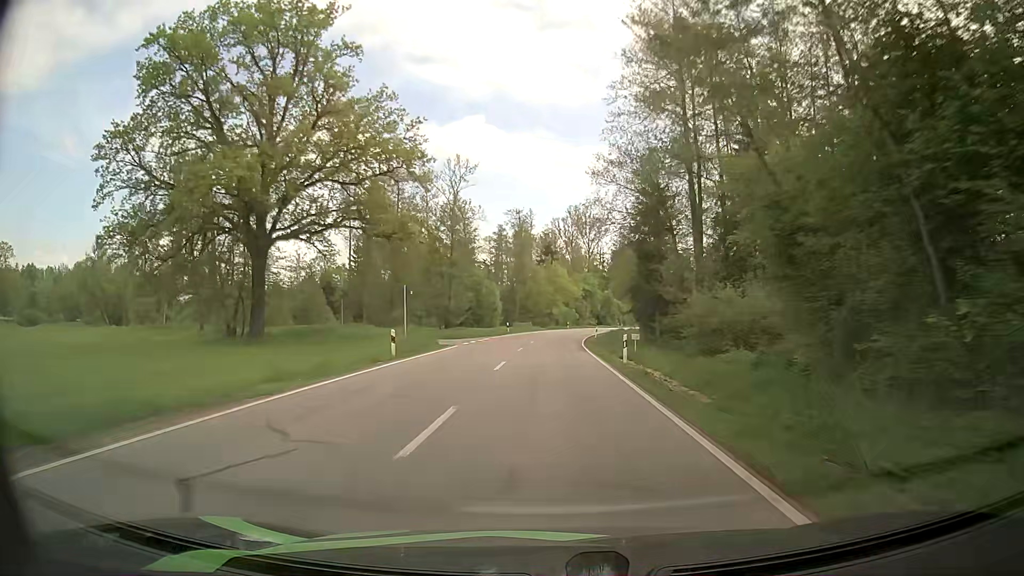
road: secondary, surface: asphalt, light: Day
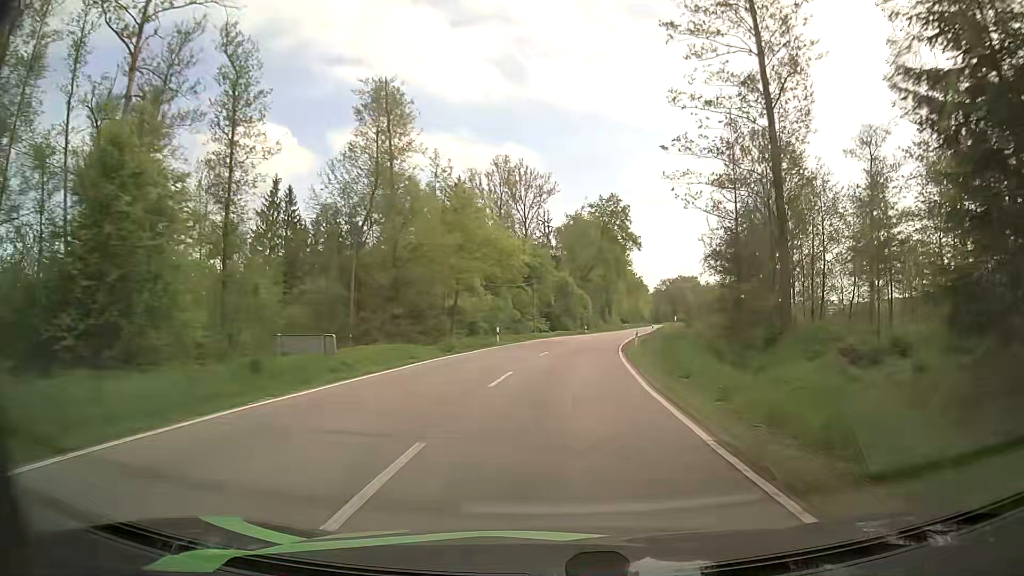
(+1.2, +60.0) m; +6°
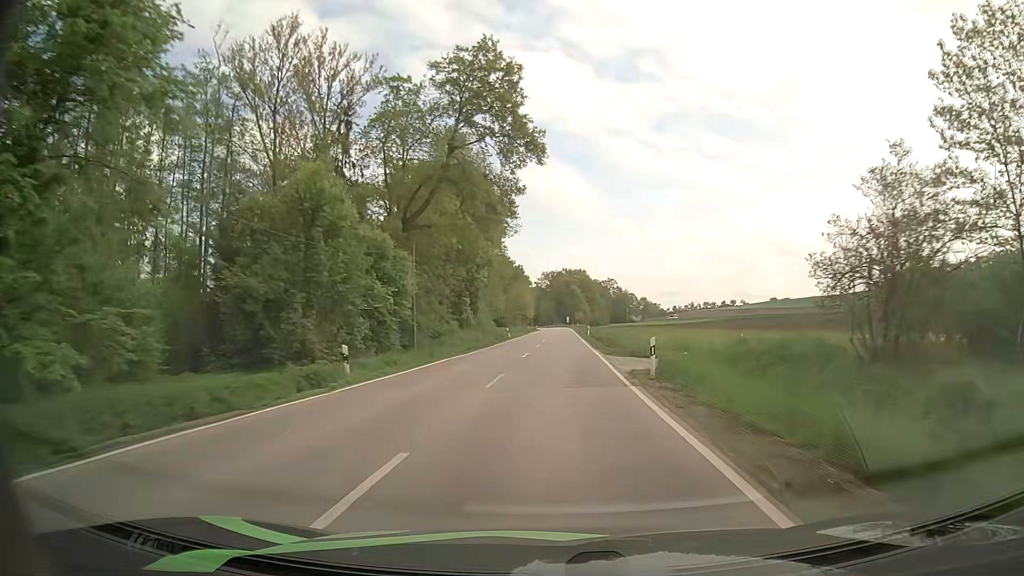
(+5.7, +61.0) m; +10°
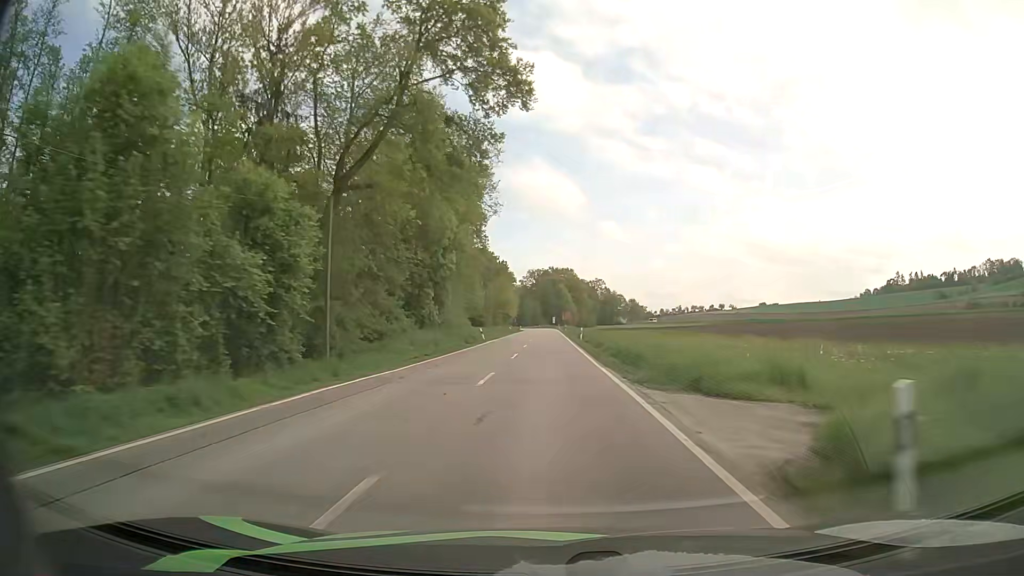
(+0.1, +12.6) m; +1°
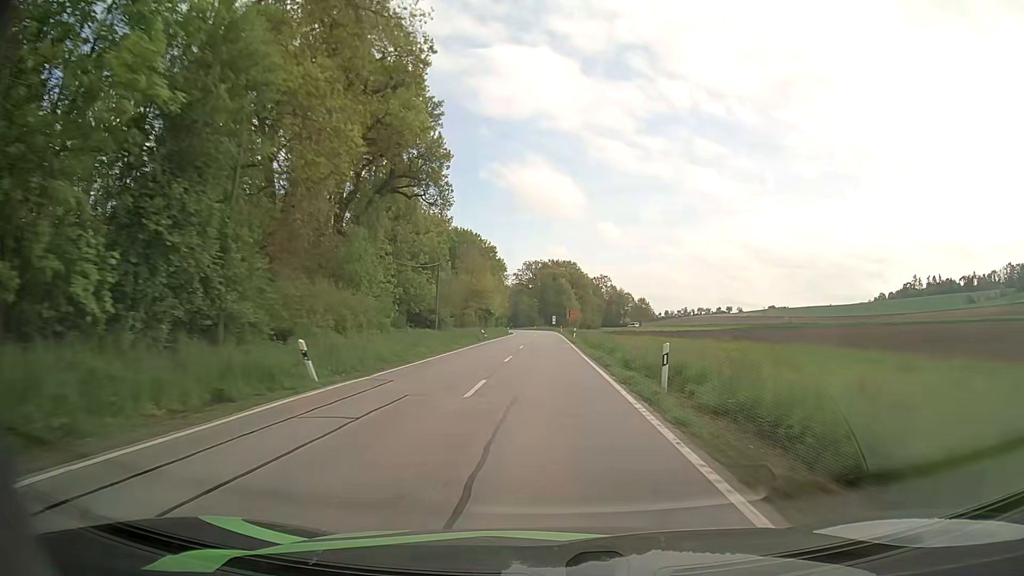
(+0.1, +38.4) m; 0°
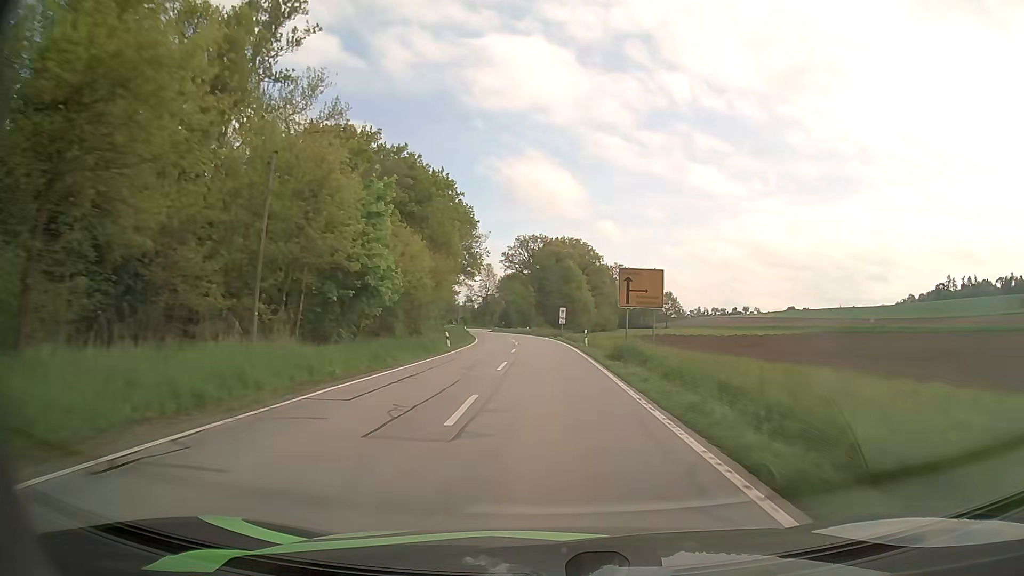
(-0.2, +63.7) m; 0°
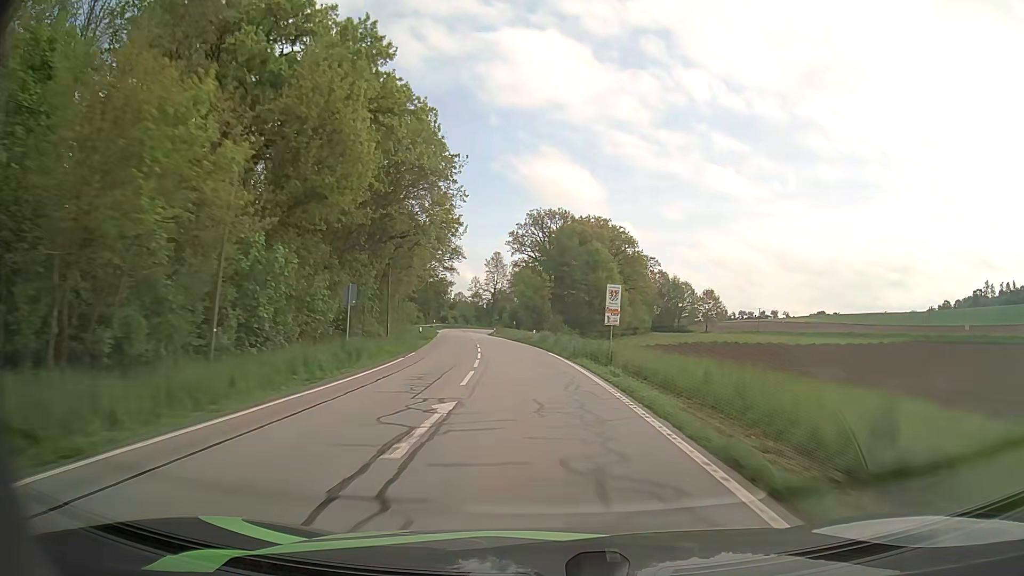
(-0.4, +37.3) m; -1°
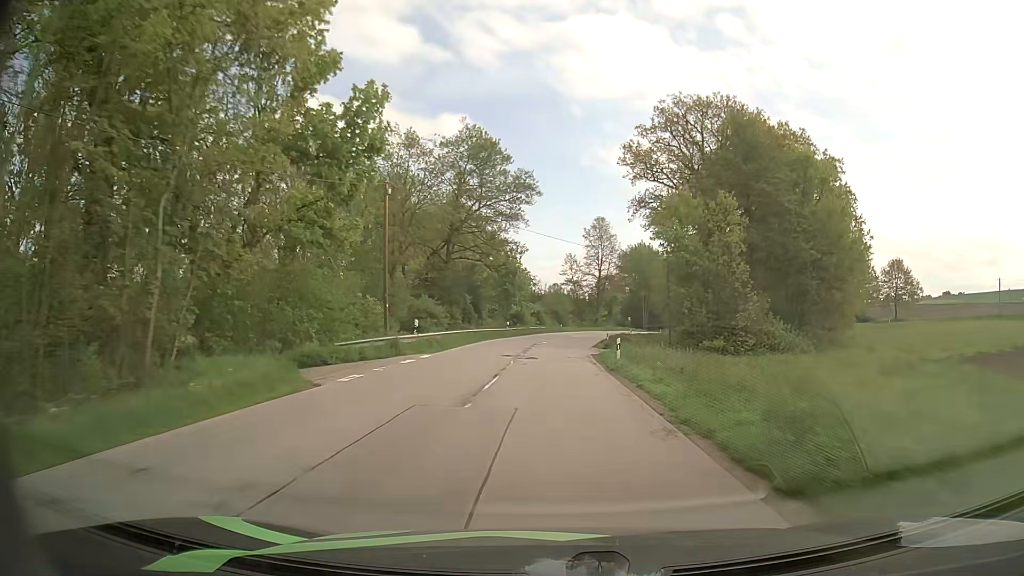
(-5.3, +61.6) m; -9°
(0, +10) (0, +20) (0, +30) (+1, +40) (+2, +50) (+3, +60) (+4, +70) (+6, +80) (+8, +89) (+10, +99) m
